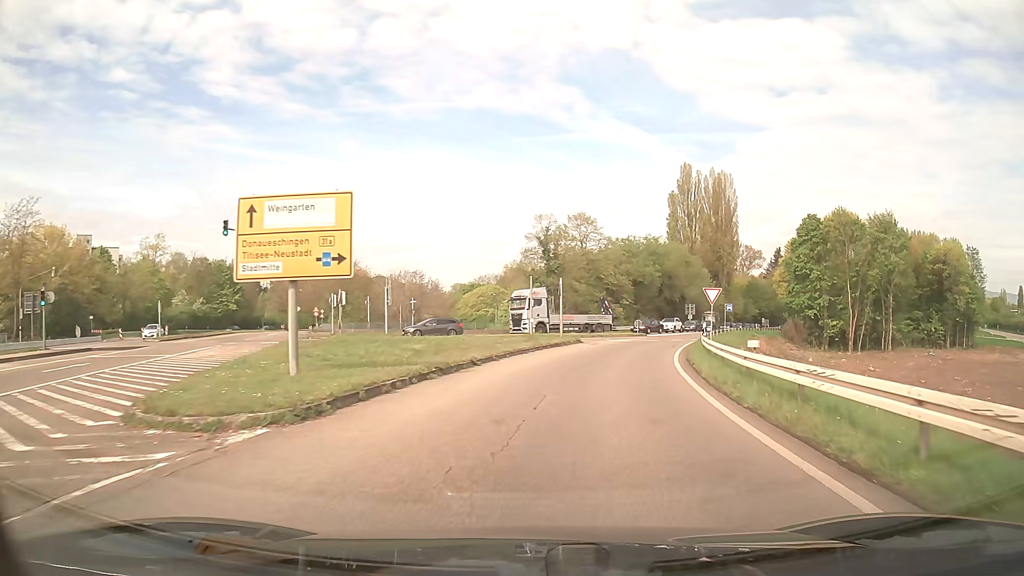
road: trunk_link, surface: asphalt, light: Day
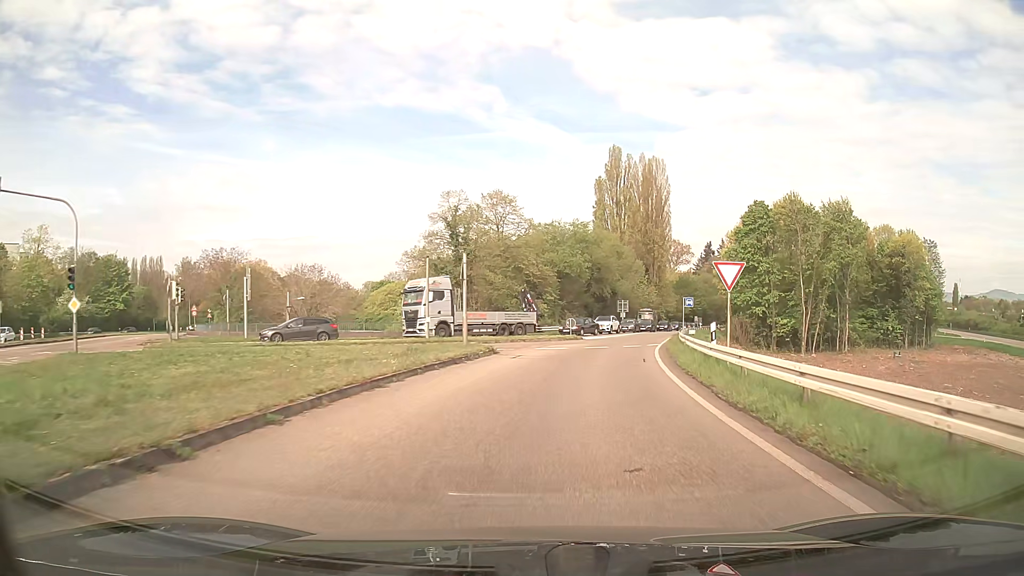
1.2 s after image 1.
(+0.9, +13.2) m; +7°
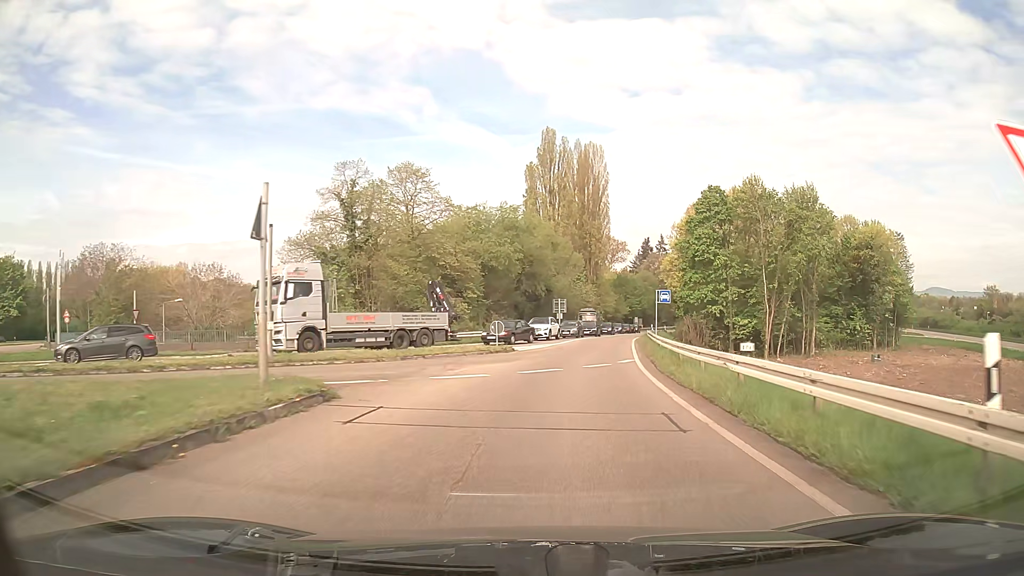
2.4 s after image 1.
(+0.8, +13.2) m; +6°
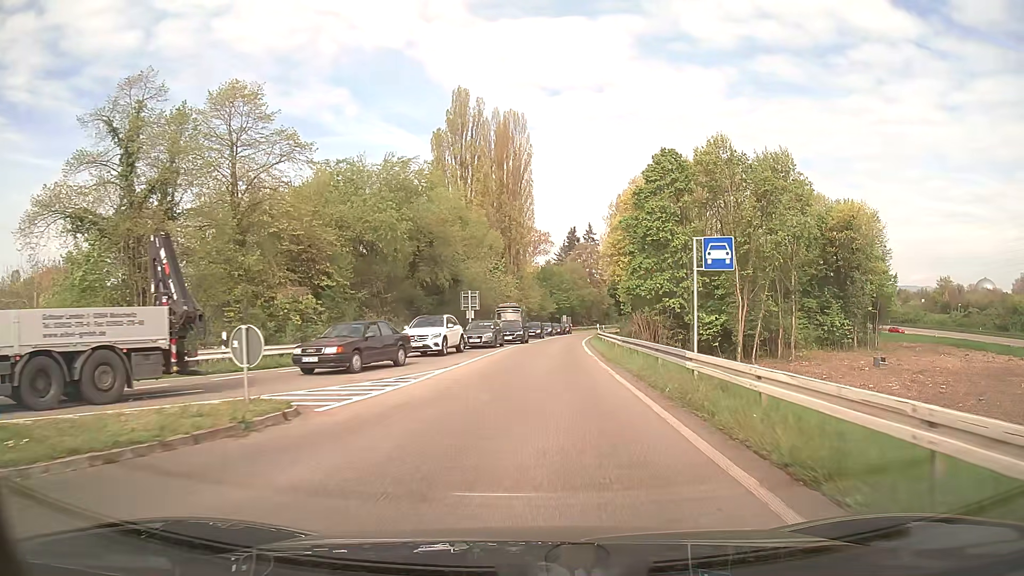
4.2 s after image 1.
(+1.4, +20.0) m; +7°
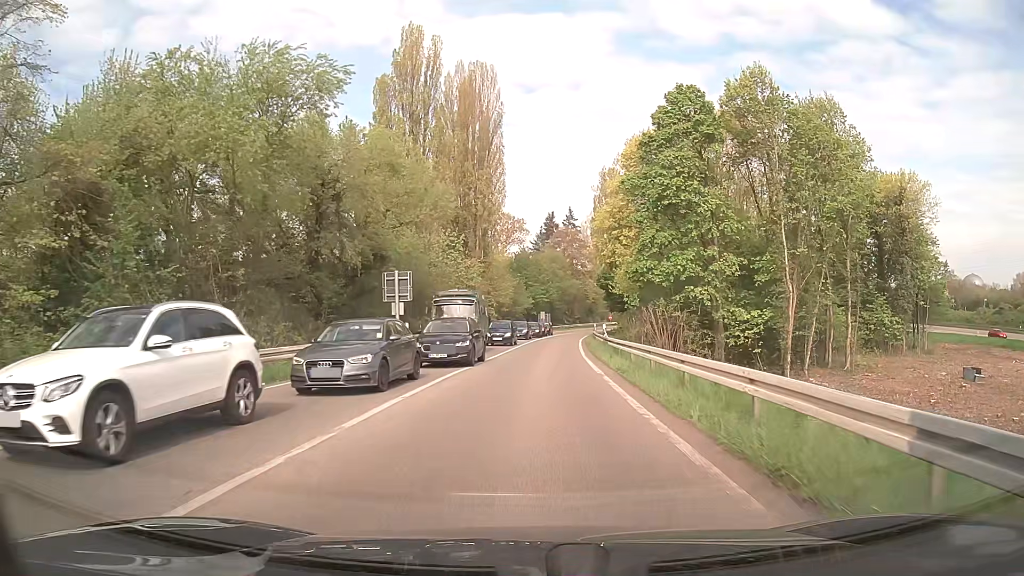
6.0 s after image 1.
(+0.5, +20.5) m; +2°
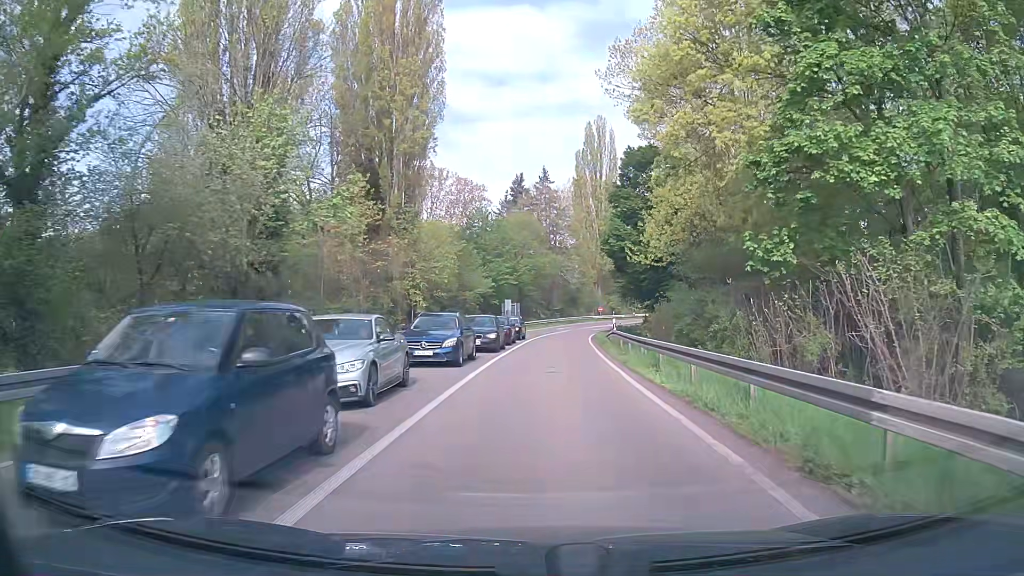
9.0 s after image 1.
(+0.7, +35.1) m; +2°
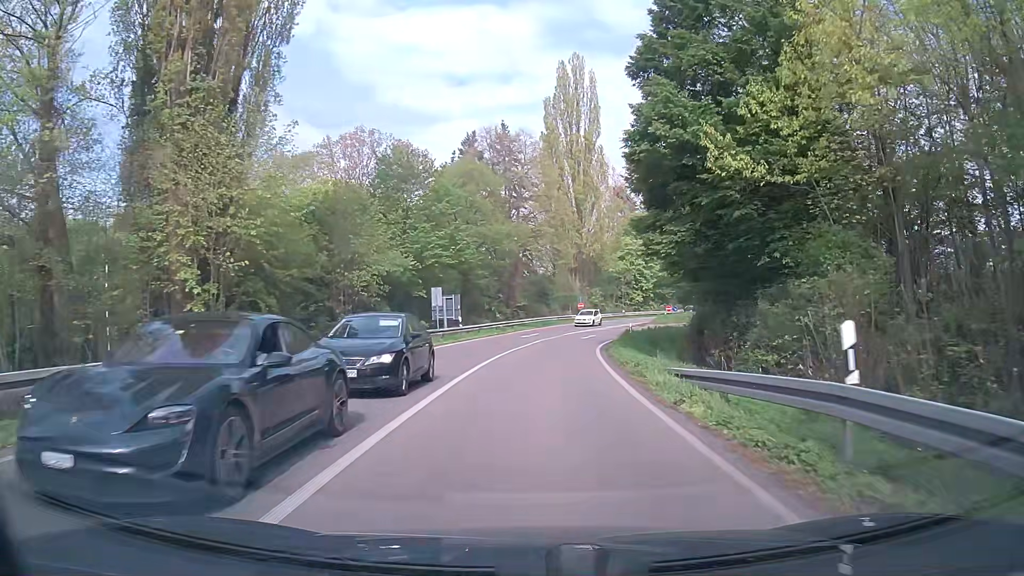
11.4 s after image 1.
(+1.0, +27.6) m; +3°
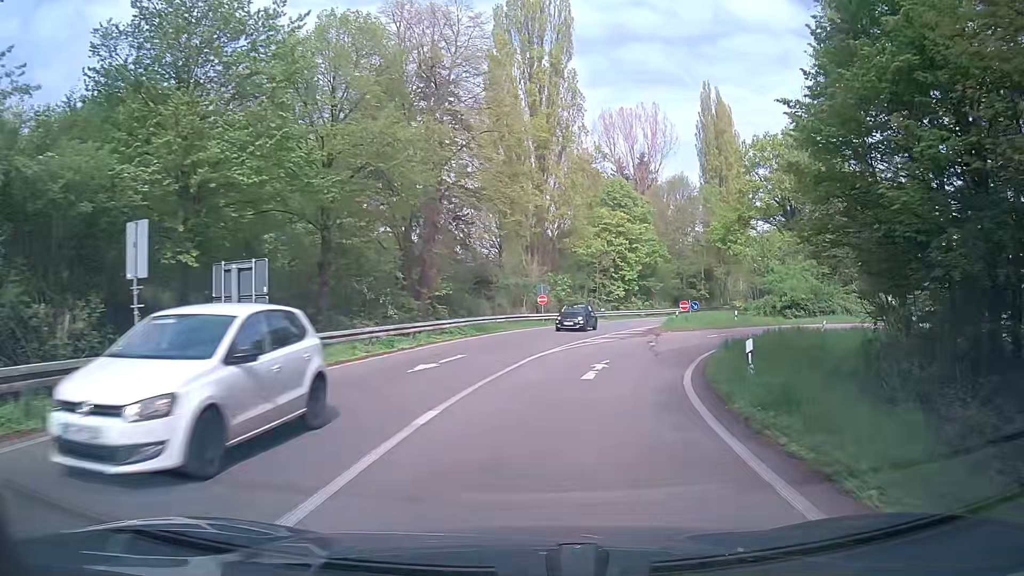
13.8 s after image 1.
(+0.9, +26.6) m; +5°
(+1, +10) (+3, +20) (+7, +29) (+13, +37) (+21, +42) (+31, +44) (+41, +43) (+50, +38) (+57, +31) (+61, +22) m
